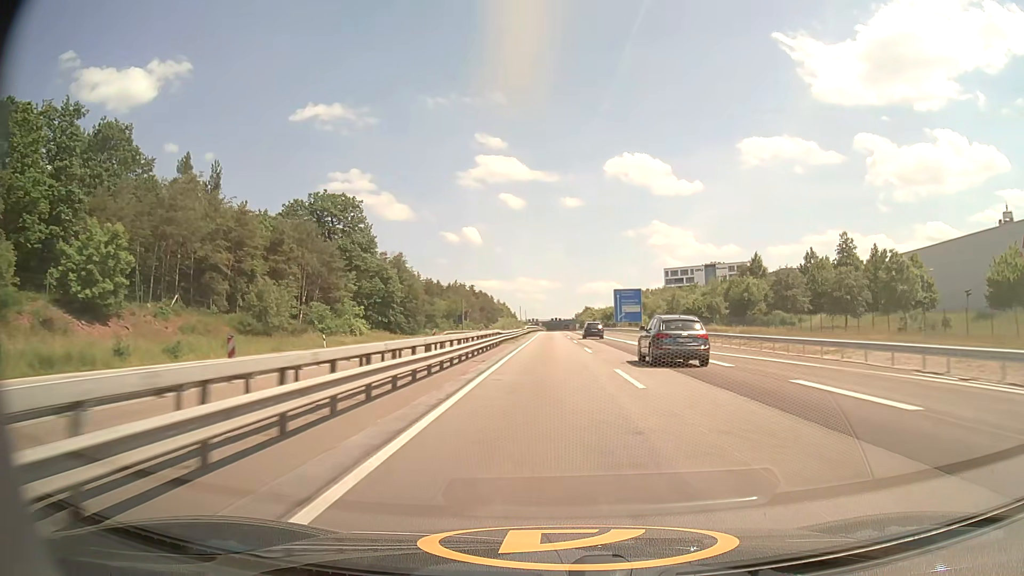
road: motorway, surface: asphalt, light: Day
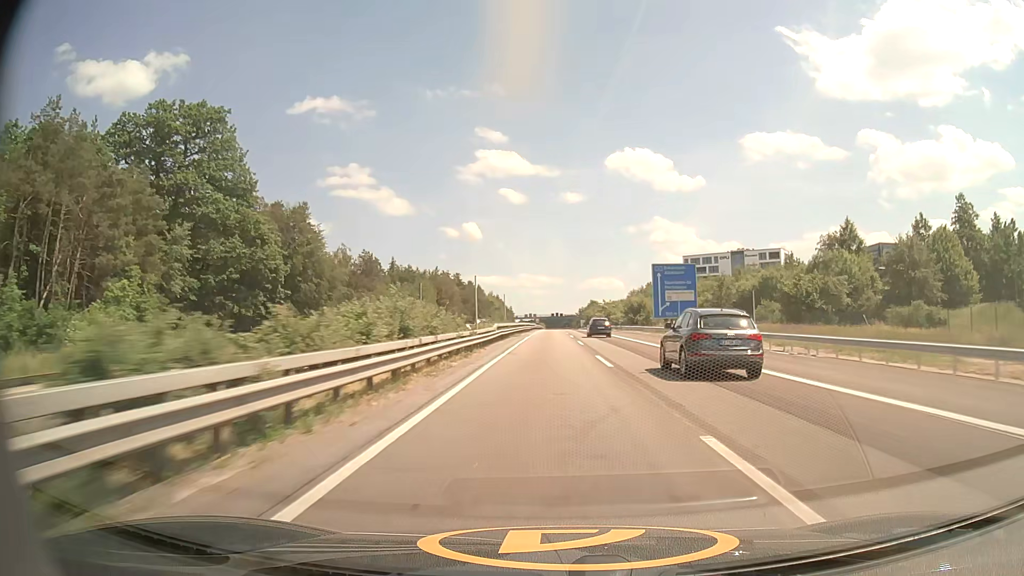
(0.0, +47.9) m; 0°
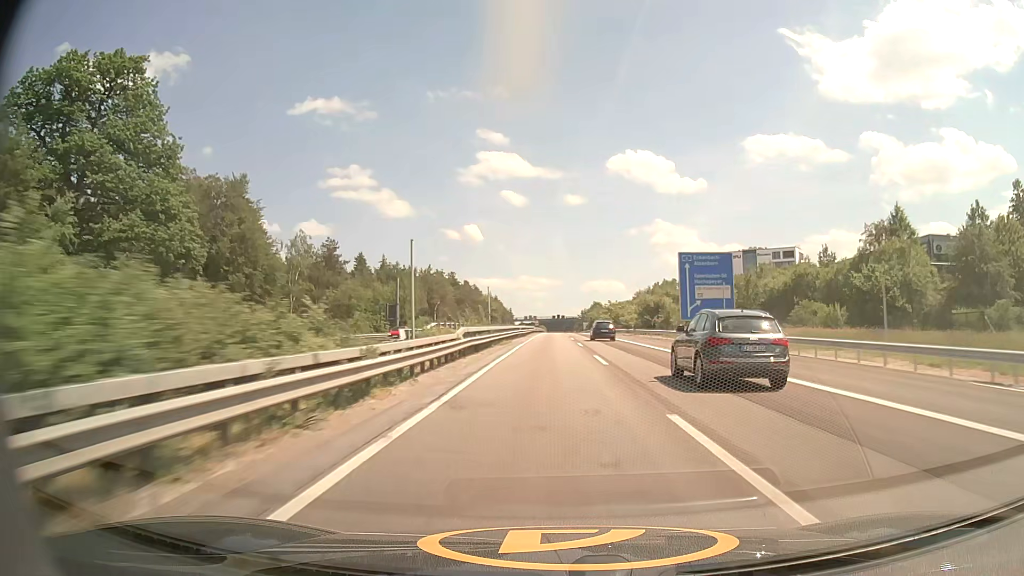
(0.0, +15.8) m; 0°
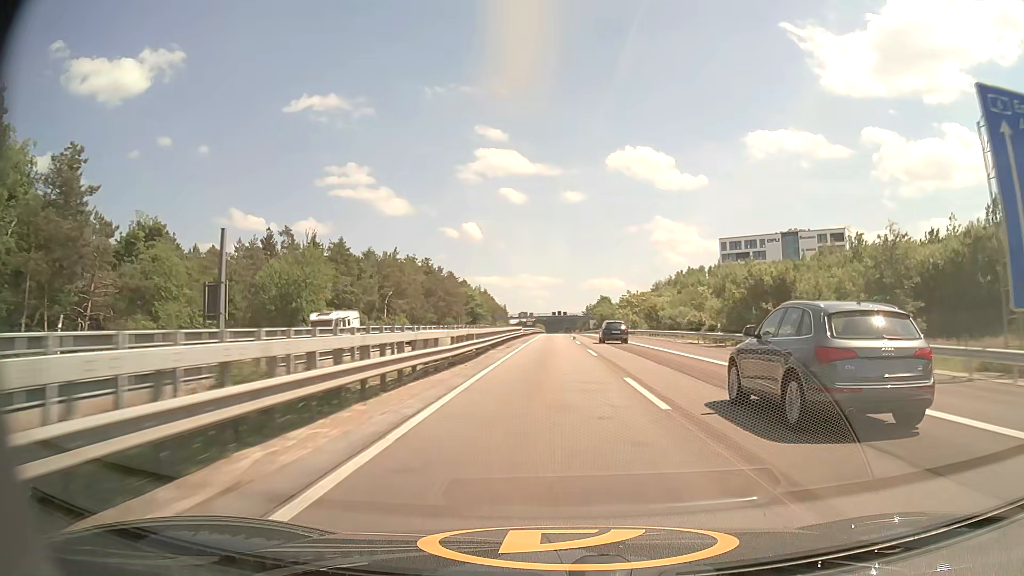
(0.0, +46.8) m; 0°
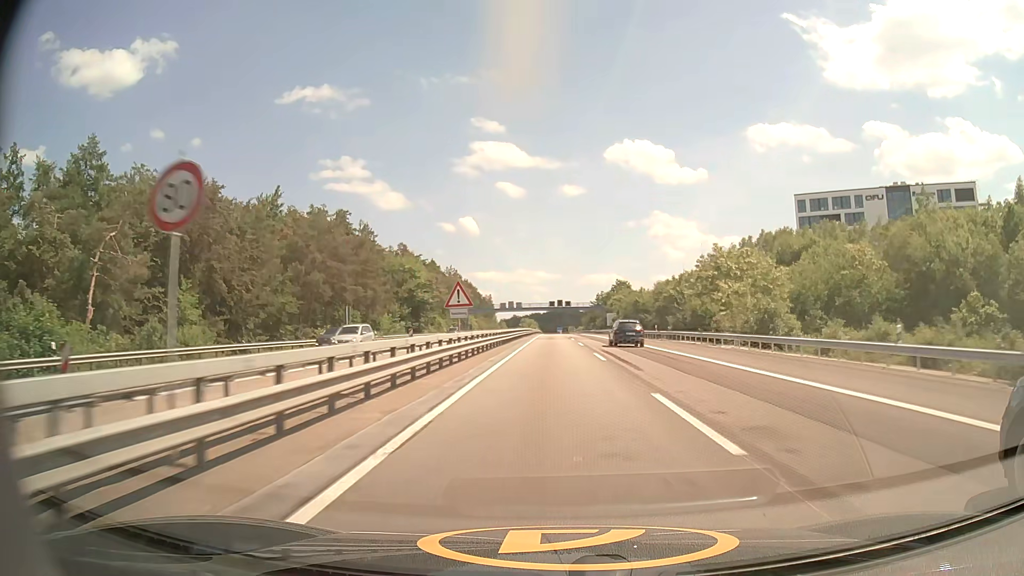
(-0.1, +74.8) m; 0°
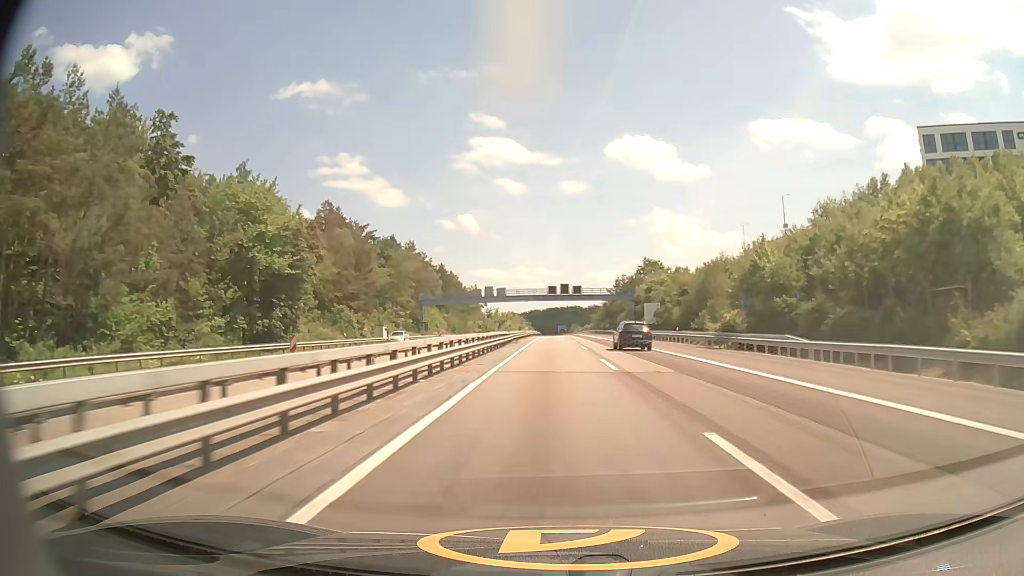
(0.0, +58.0) m; 0°
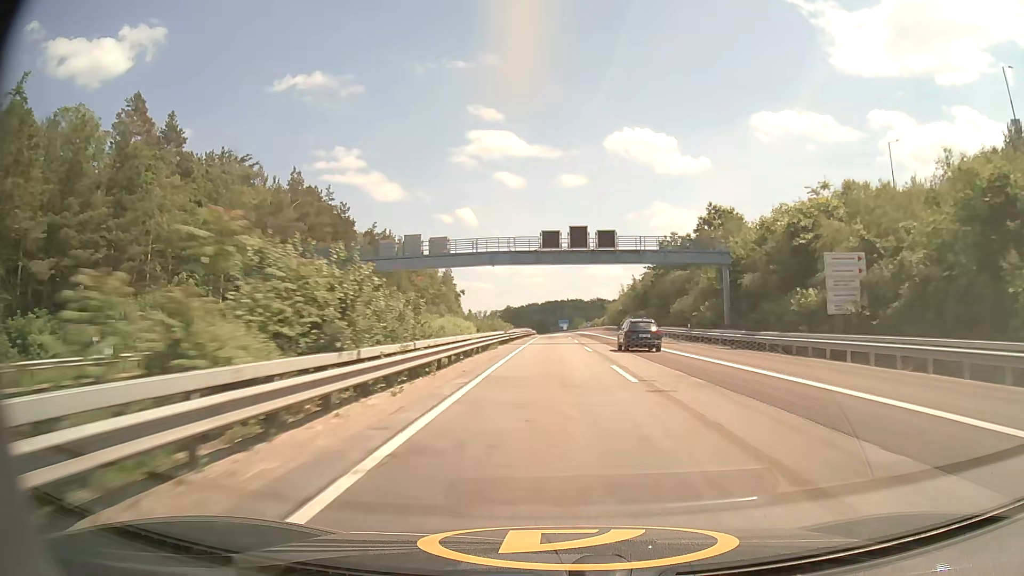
(-0.1, +58.3) m; 0°
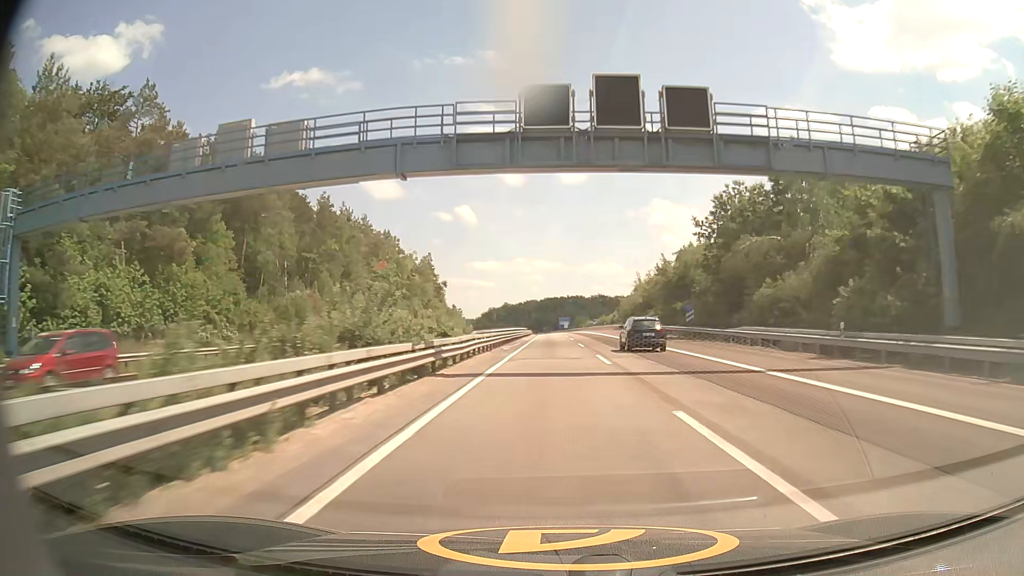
(0.0, +29.0) m; 0°
(0, +10) (0, +20) (0, +30) (0, +40) (0, +50) (0, +60) (0, +70) (0, +80) (0, +90) (0, +100) m
